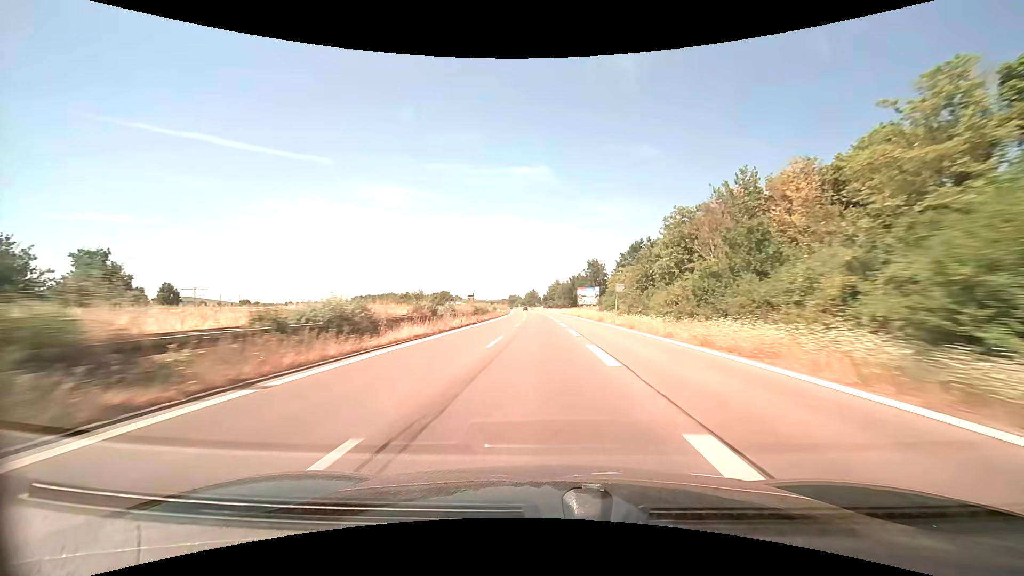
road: trunk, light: Day
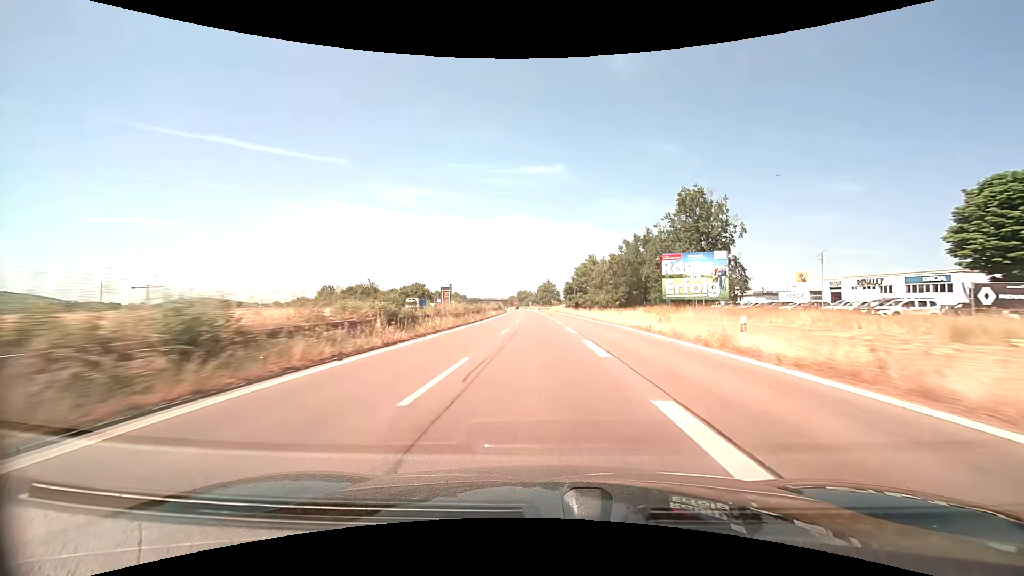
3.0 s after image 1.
(-1.2, +82.1) m; -2°
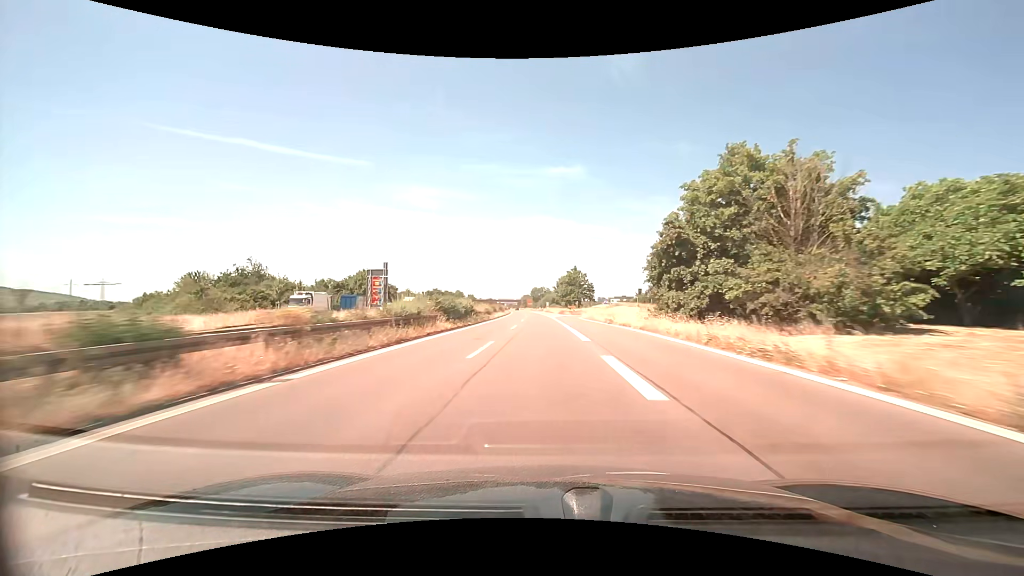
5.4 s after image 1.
(-1.3, +65.6) m; -2°
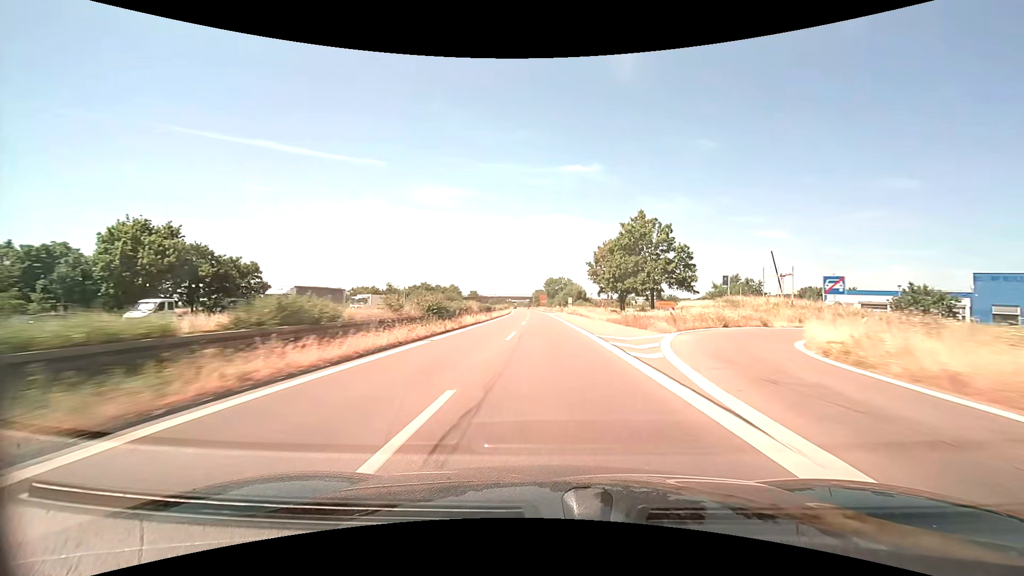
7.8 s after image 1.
(-1.2, +65.3) m; -2°
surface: asphalt
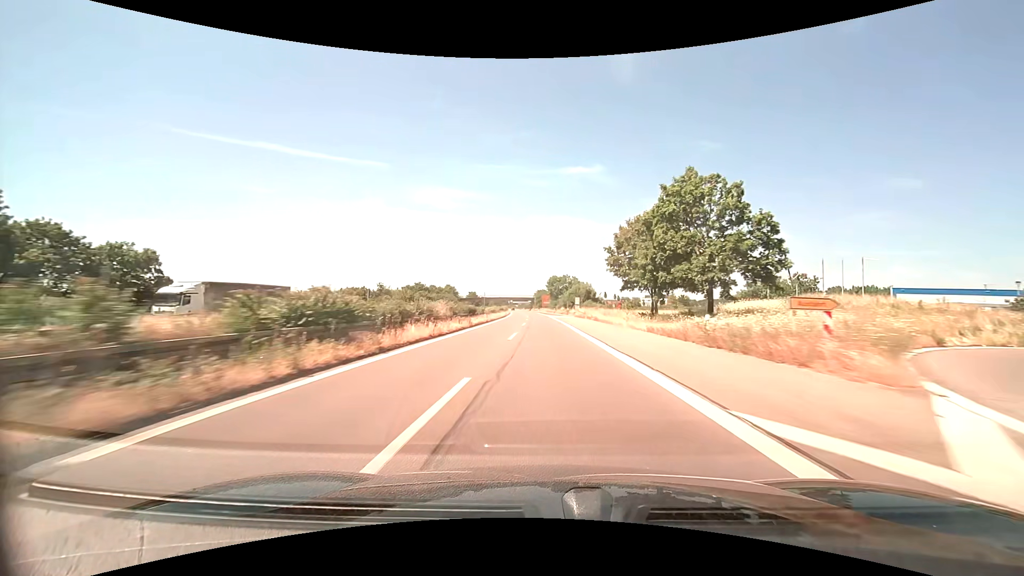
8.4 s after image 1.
(0.0, +16.3) m; 0°
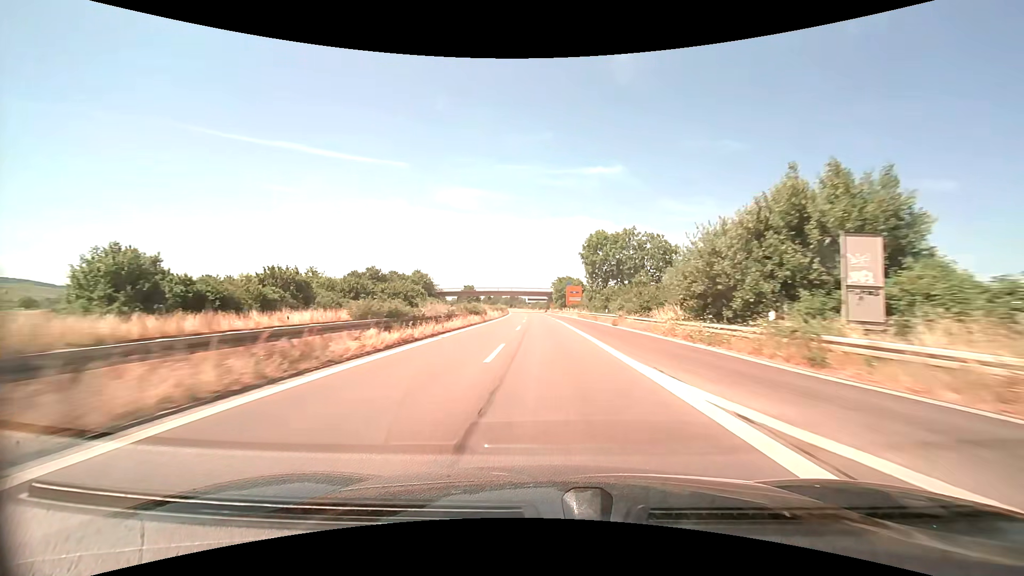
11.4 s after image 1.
(-1.6, +81.4) m; -2°
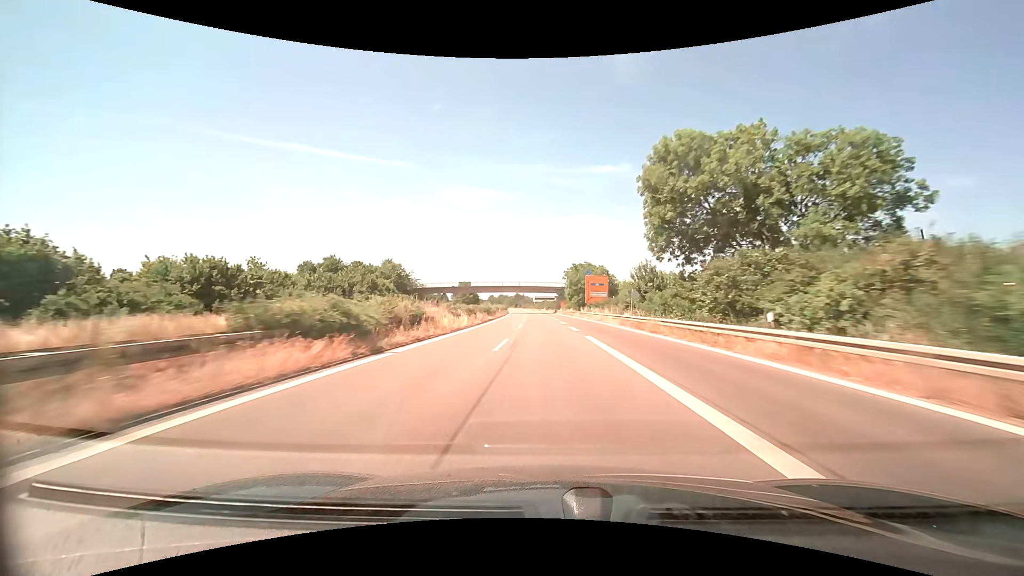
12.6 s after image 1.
(-0.3, +32.5) m; -1°
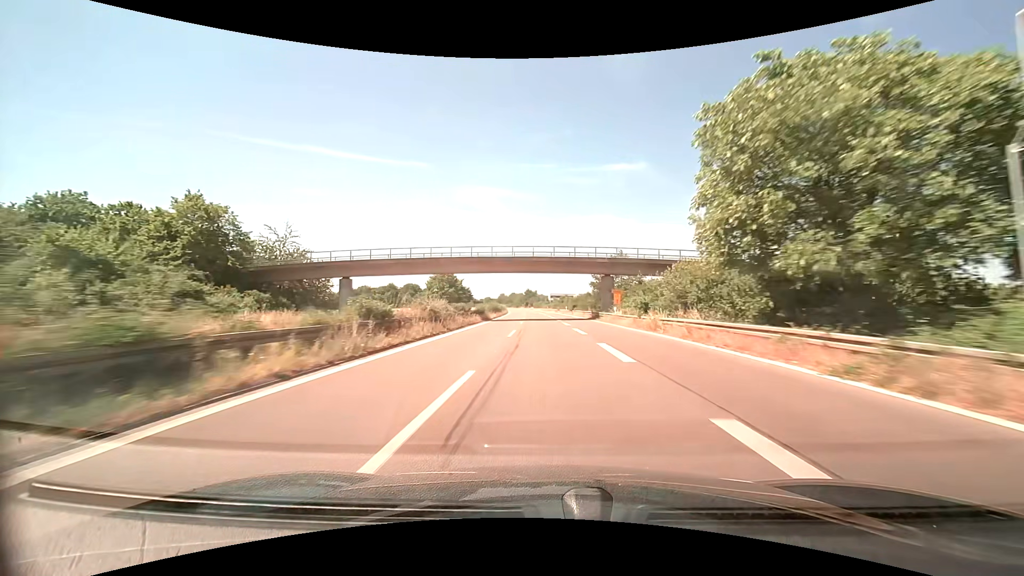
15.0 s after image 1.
(-1.1, +65.2) m; -2°
(0, +10) (0, +20) (0, +30) (0, +40) (-1, +50) (-1, +60) (-1, +70) (-2, +80) (-2, +90) (-3, +100) m
